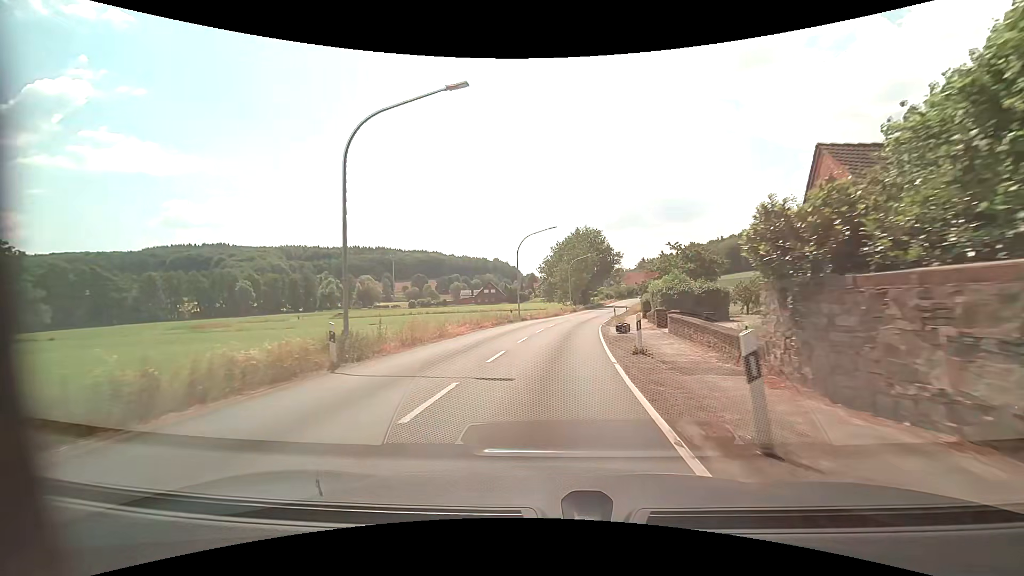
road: secondary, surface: asphalt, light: Day
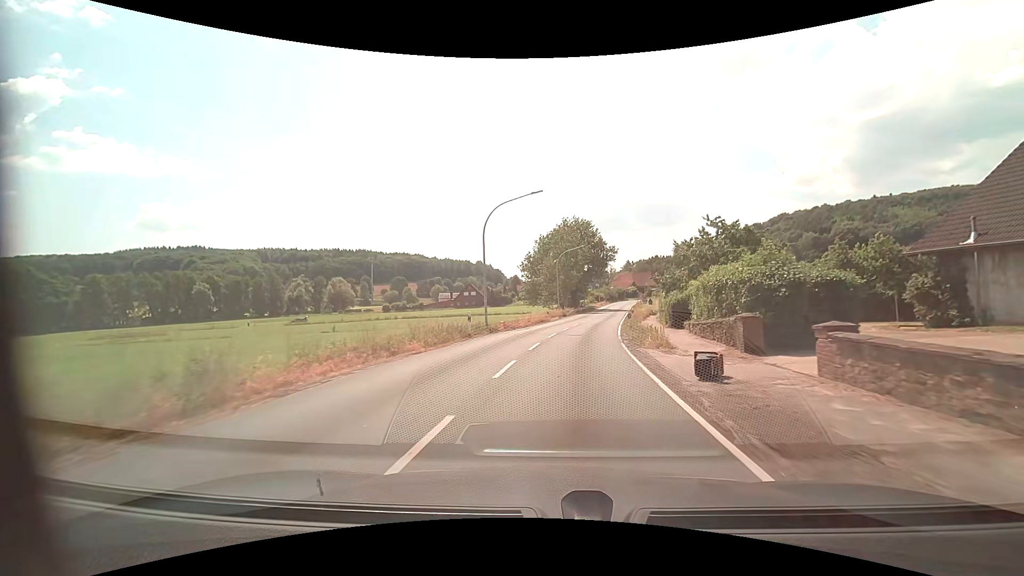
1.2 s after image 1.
(+0.2, +14.1) m; +2°
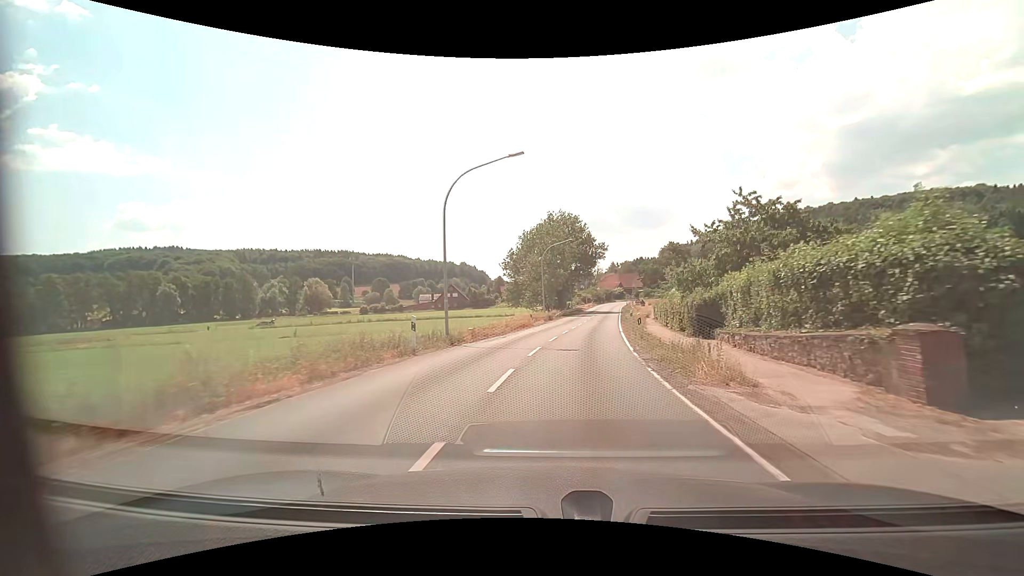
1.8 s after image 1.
(+0.1, +7.2) m; +1°
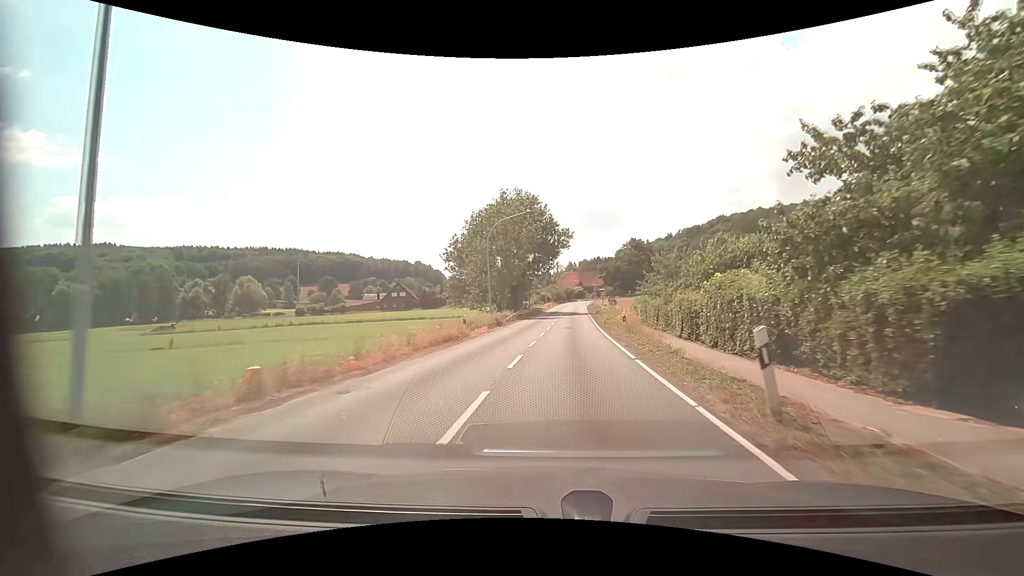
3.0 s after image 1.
(+0.6, +14.8) m; +5°
